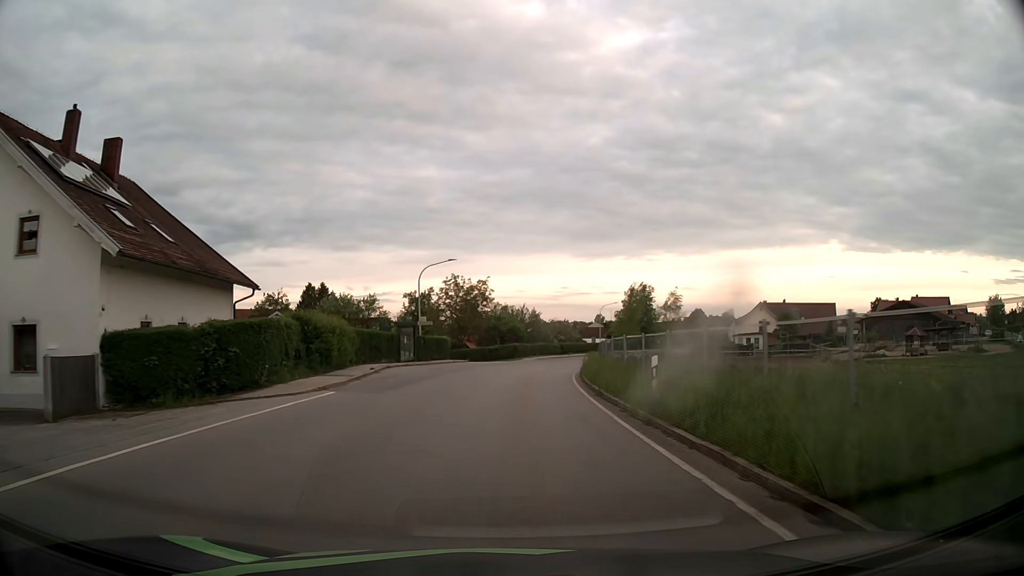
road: tertiary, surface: asphalt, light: Day
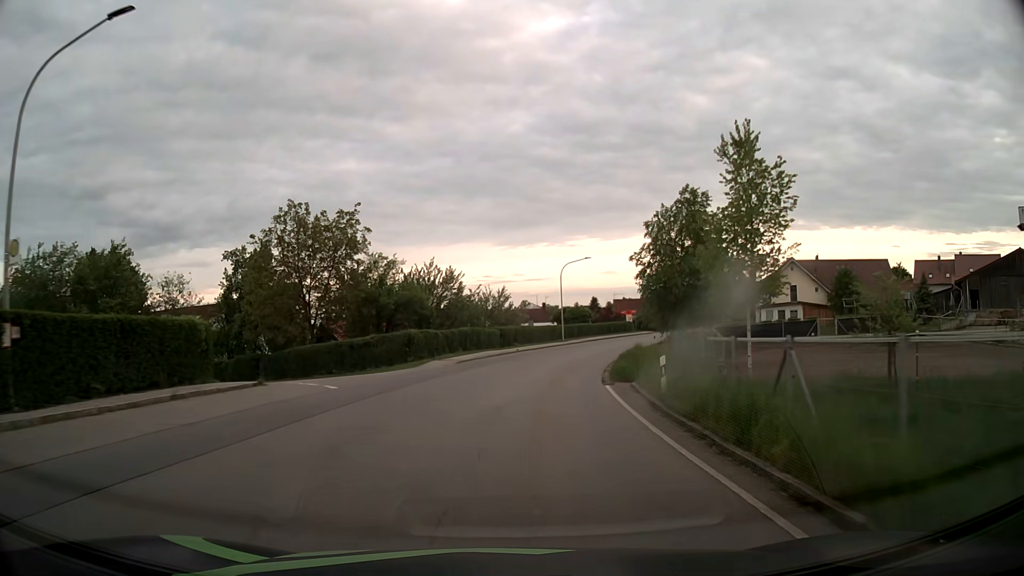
(+1.6, +38.2) m; +6°
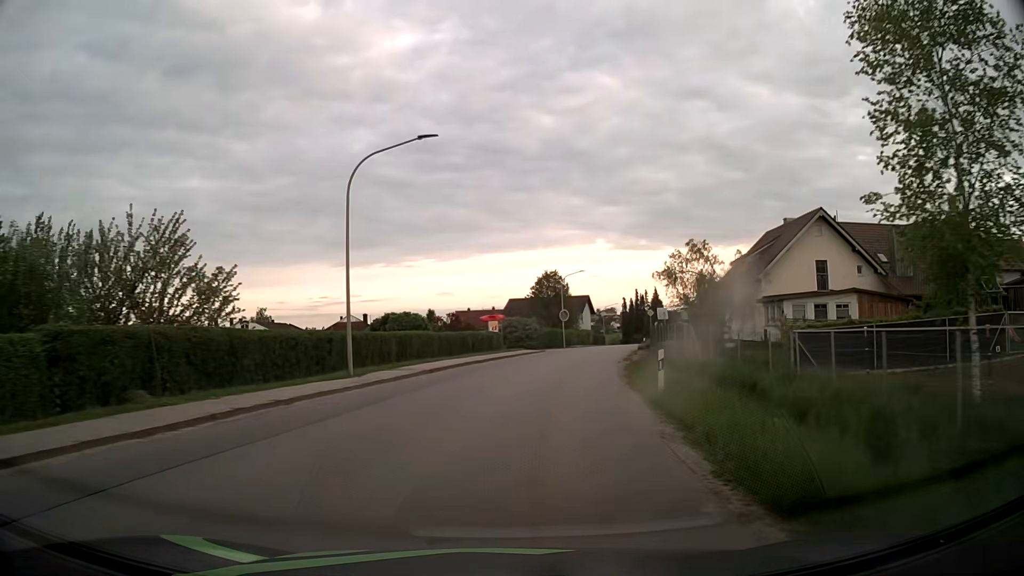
(+4.2, +38.1) m; +14°
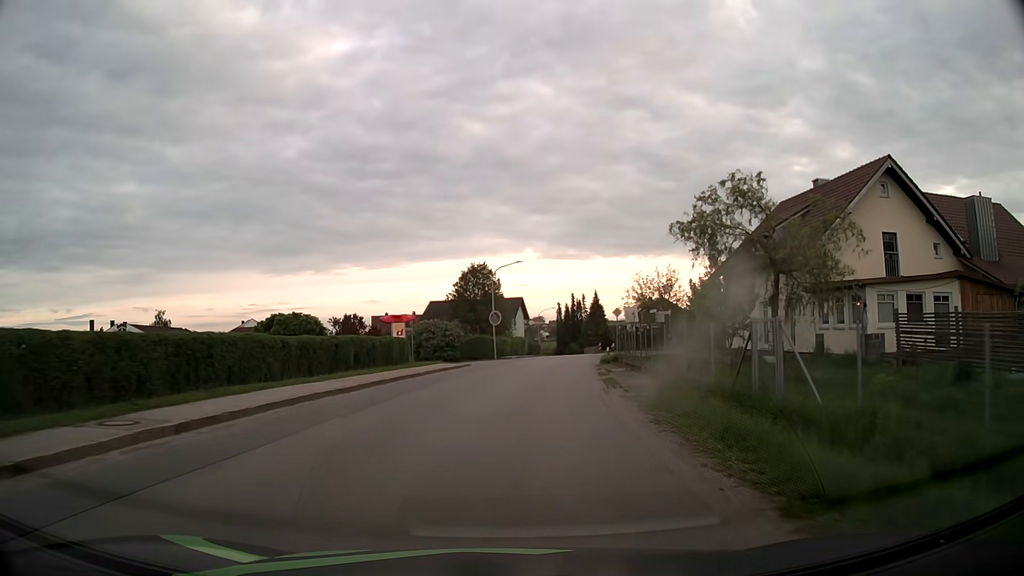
(+0.8, +15.1) m; +6°
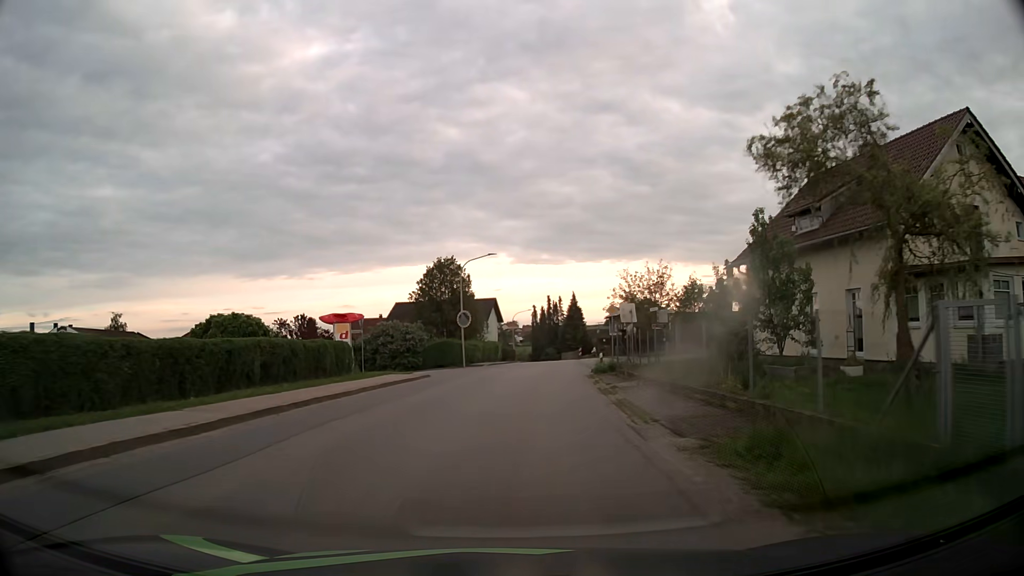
(+0.2, +7.5) m; +2°
